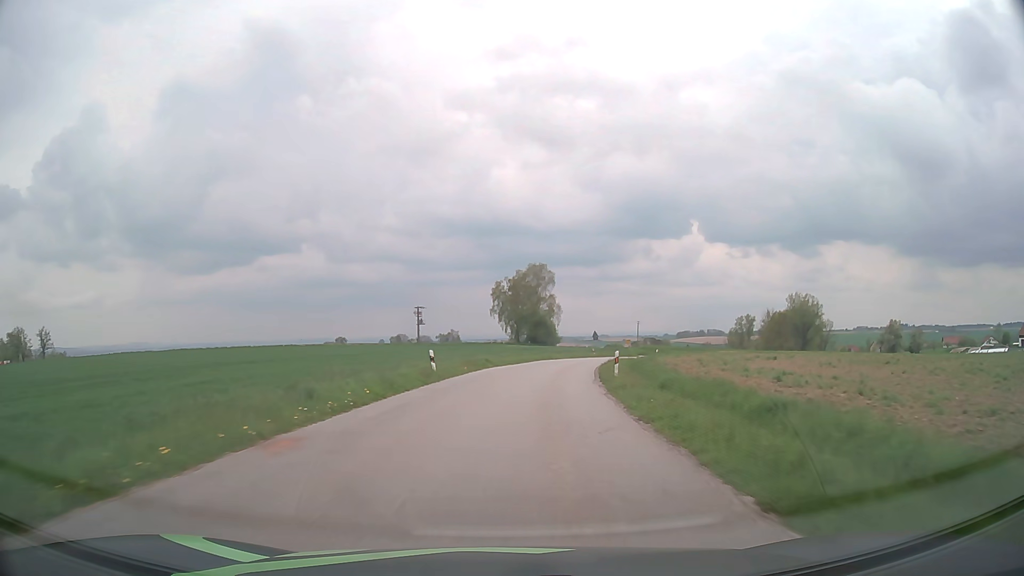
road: tertiary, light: Day
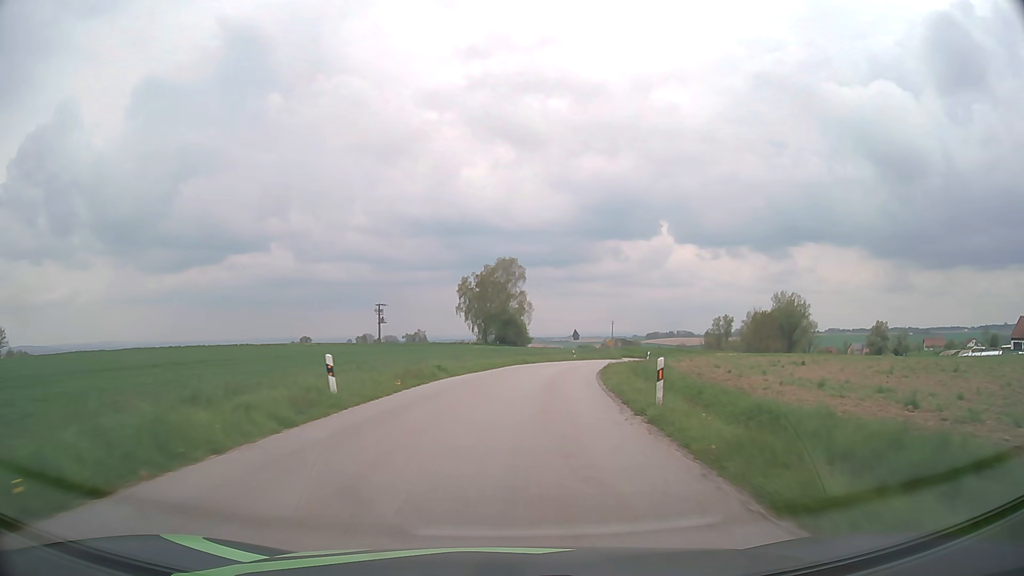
(+0.2, +11.3) m; +3°
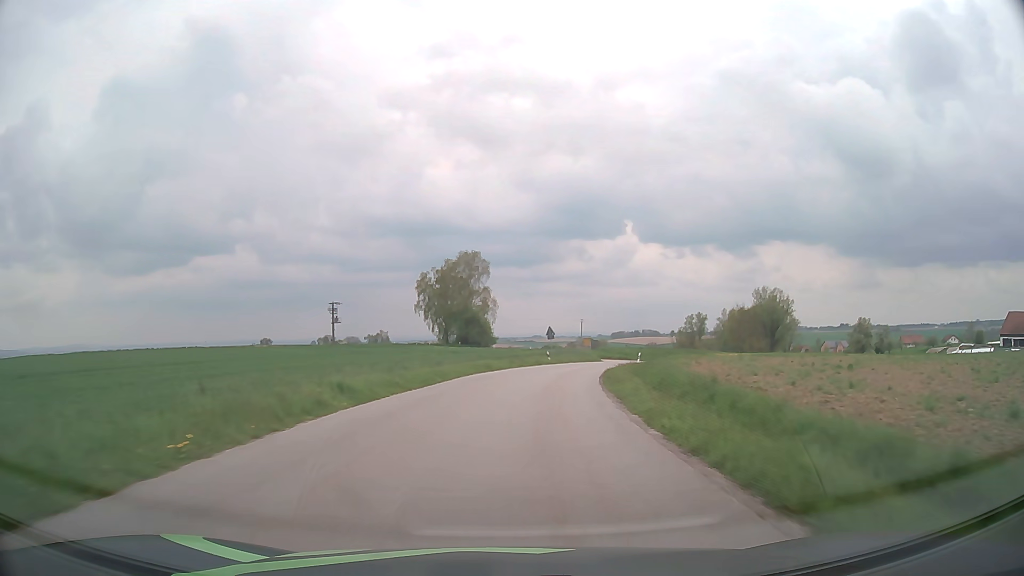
(+0.3, +11.3) m; +3°
(0, +10) (+1, +20) (+2, +30) (+4, +40) (+7, +49) (+10, +59) (+13, +68) (+17, +77) (+22, +86) (+27, +95) m
